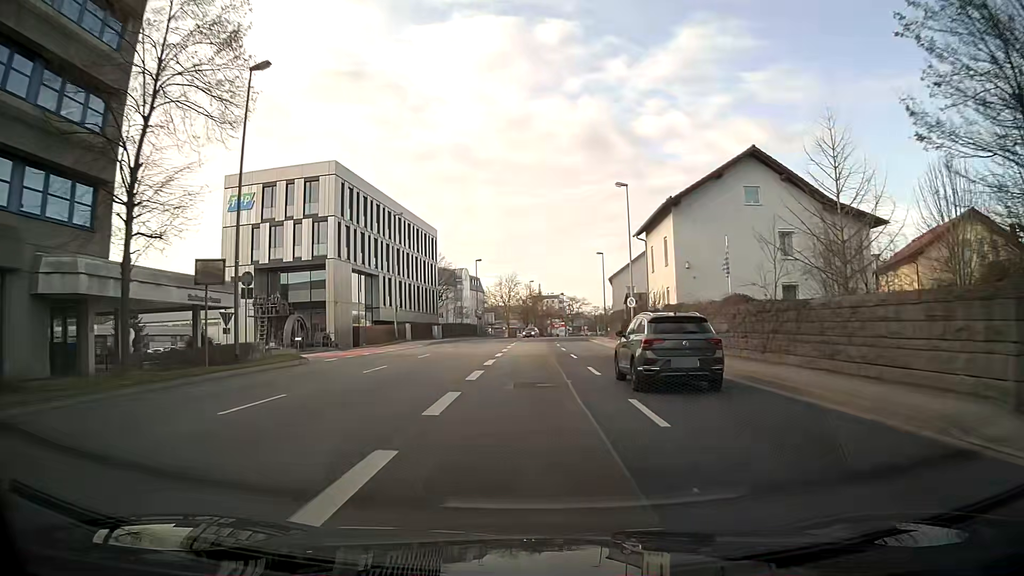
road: primary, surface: asphalt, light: Day
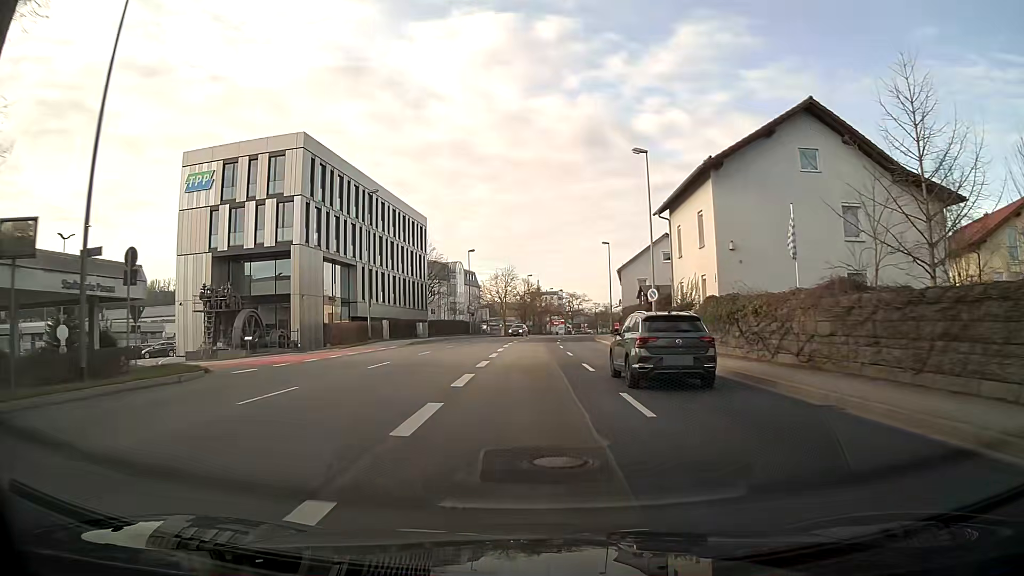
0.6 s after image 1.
(0.0, +8.3) m; 0°
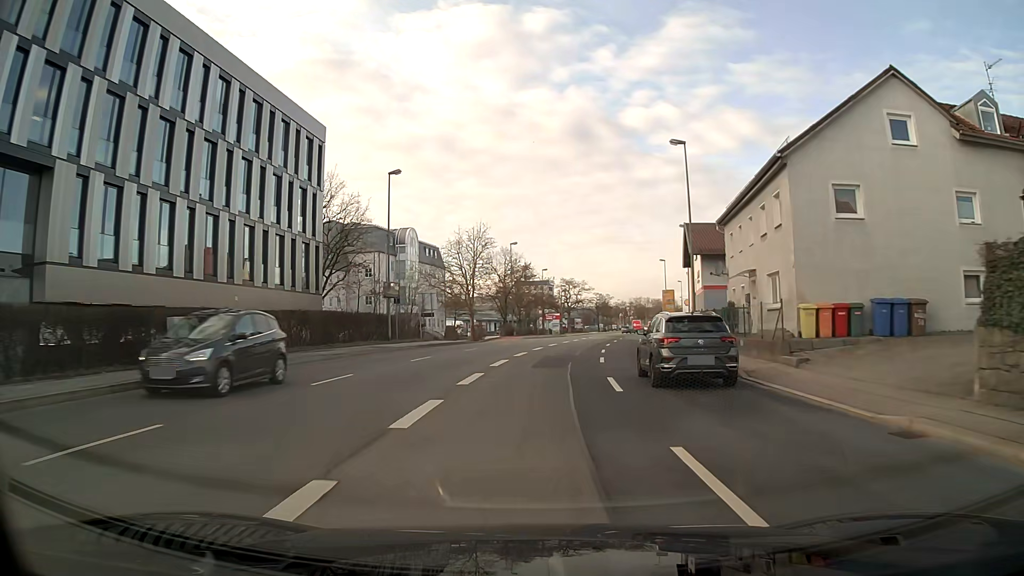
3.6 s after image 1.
(+0.1, +41.4) m; +2°
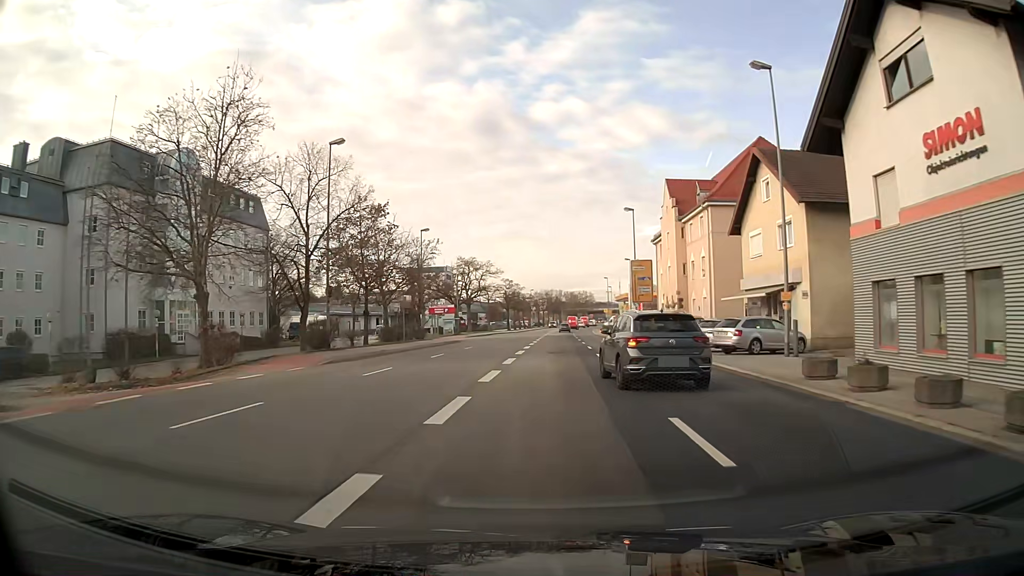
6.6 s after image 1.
(+2.7, +41.4) m; +8°
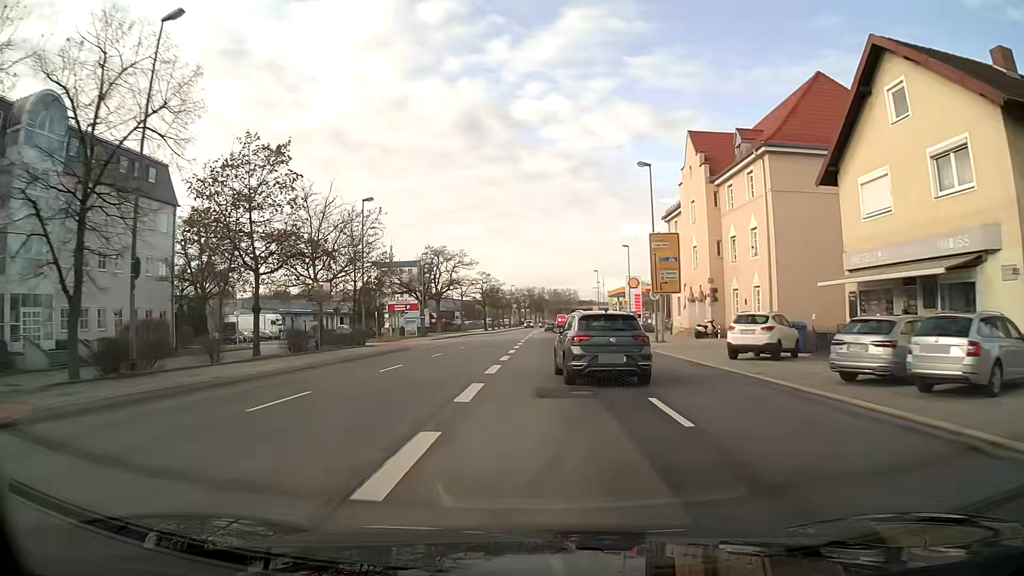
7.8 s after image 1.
(+0.2, +15.6) m; +1°
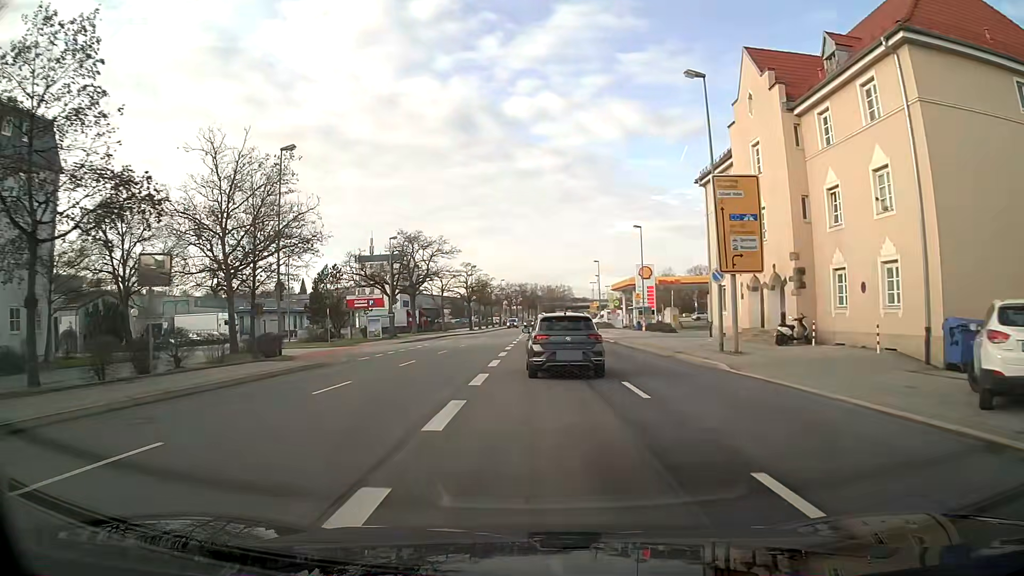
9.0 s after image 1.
(+0.1, +14.7) m; +1°
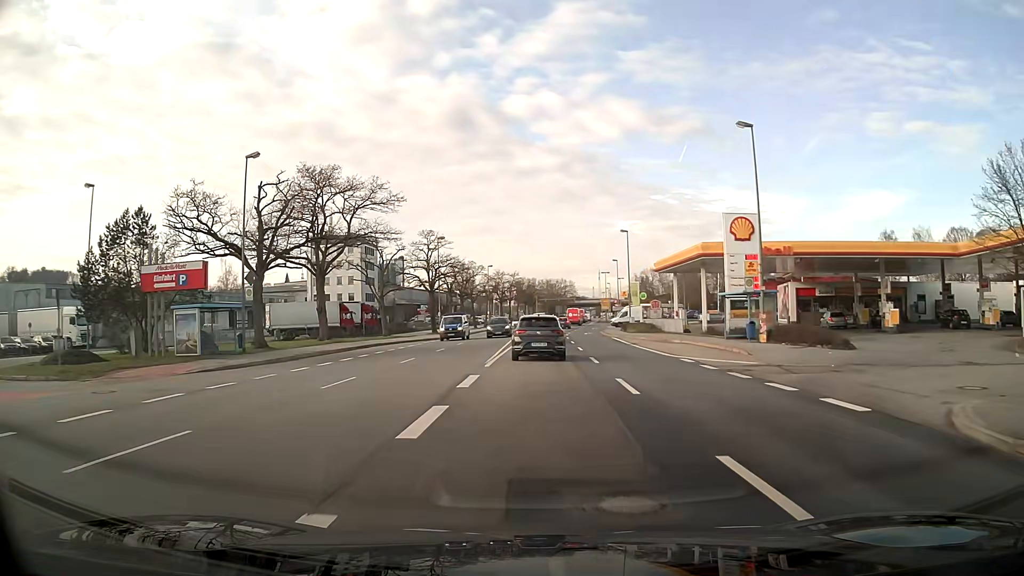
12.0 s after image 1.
(+0.1, +35.2) m; 0°
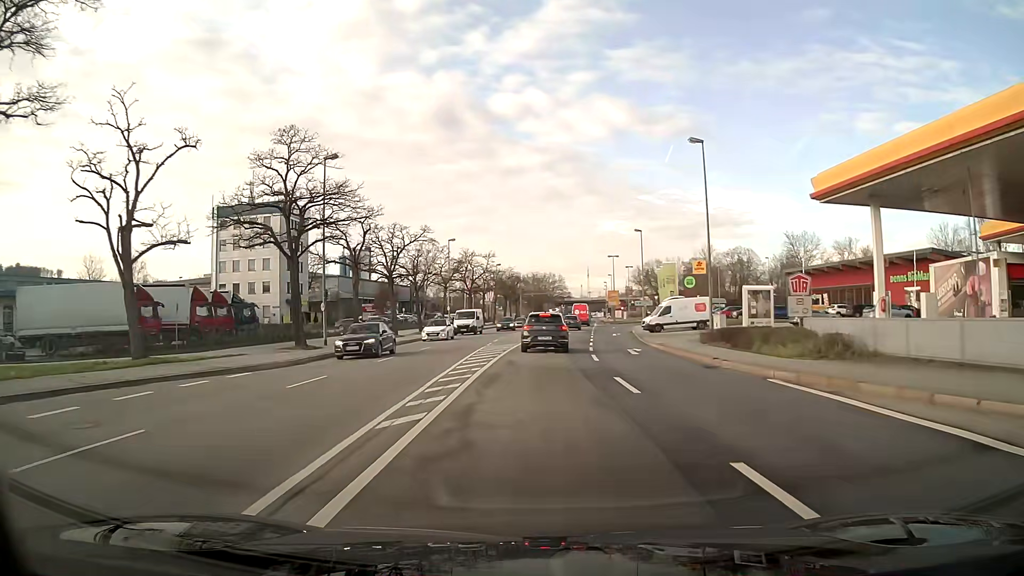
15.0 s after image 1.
(+0.4, +36.3) m; +1°
(0, +10) (0, +20) (+1, +30) (+1, +40) (+2, +50) (+3, +60) (+4, +70) (+5, +80) (+6, +90) (+7, +100) m
